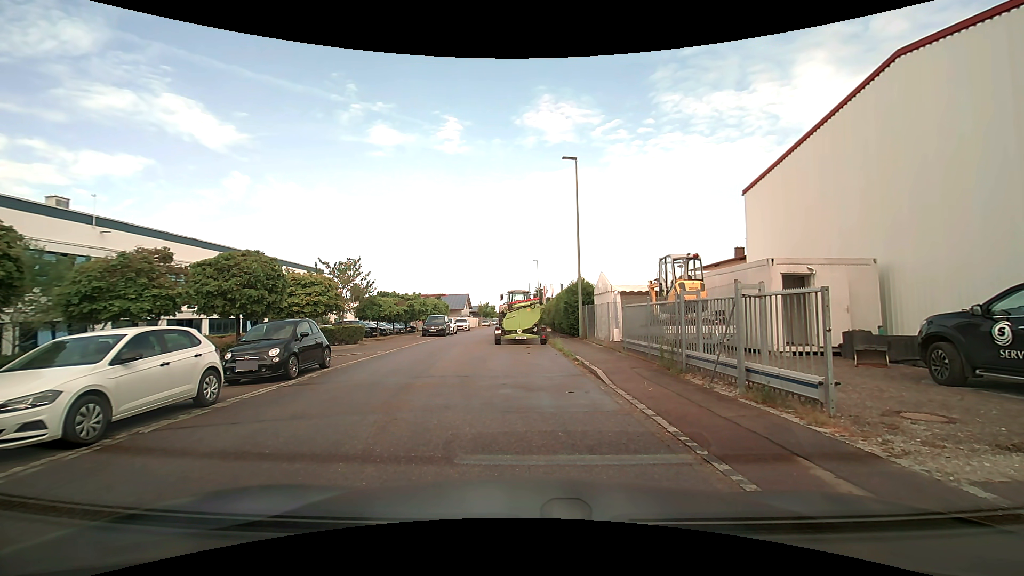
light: Day
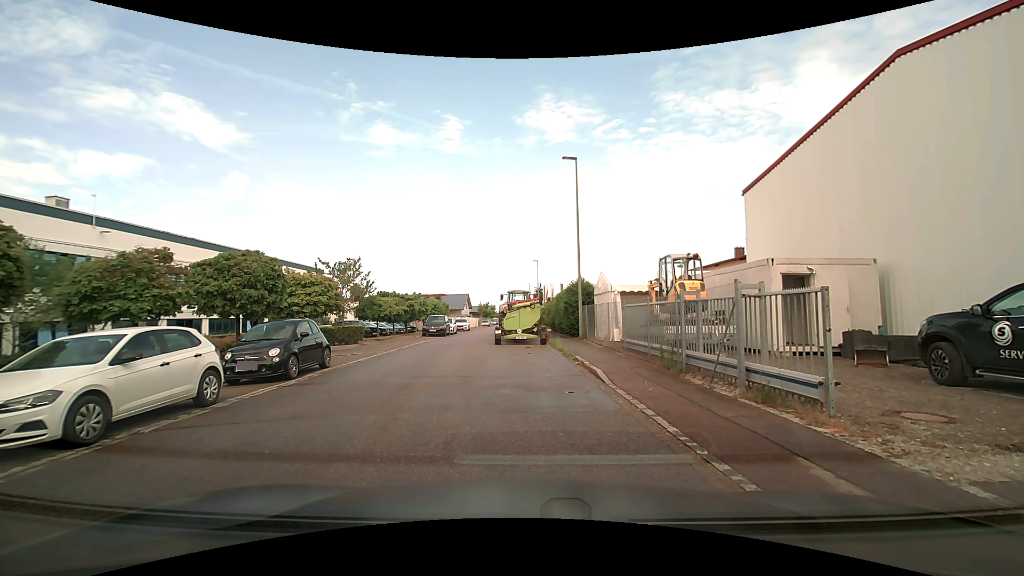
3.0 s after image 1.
(0.0, 0.0) m; 0°
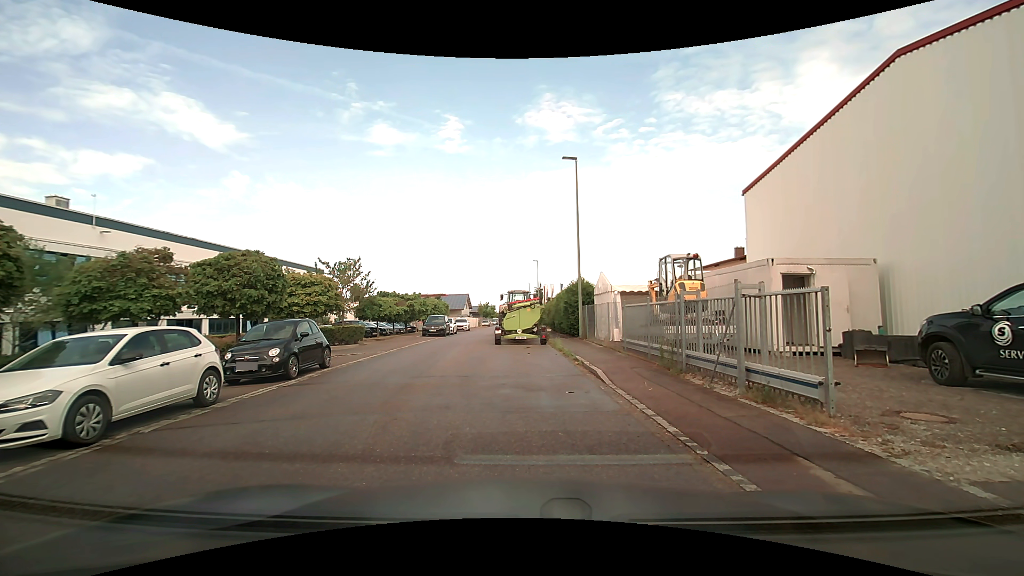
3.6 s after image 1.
(0.0, 0.0) m; 0°
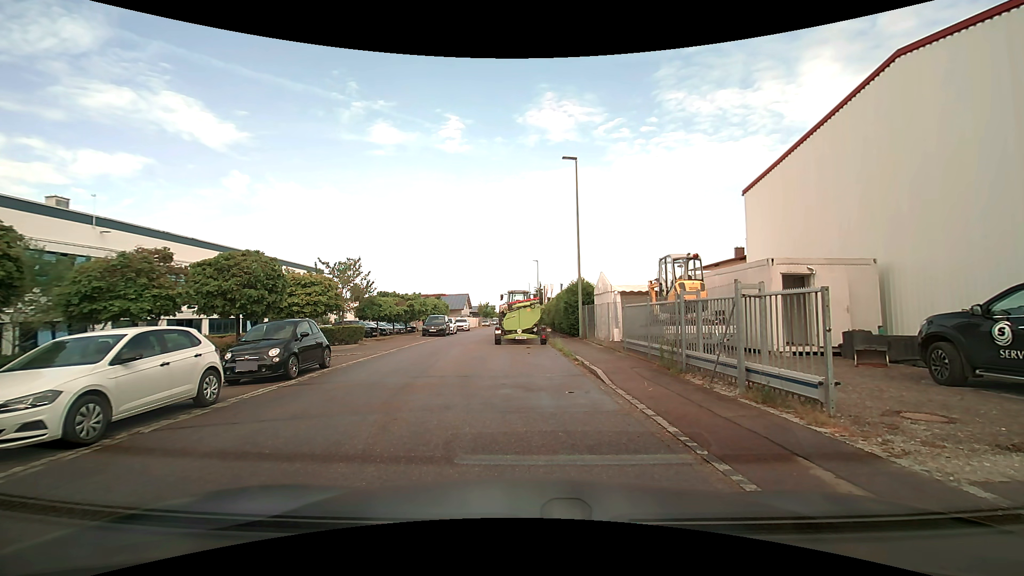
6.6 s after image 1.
(0.0, 0.0) m; 0°
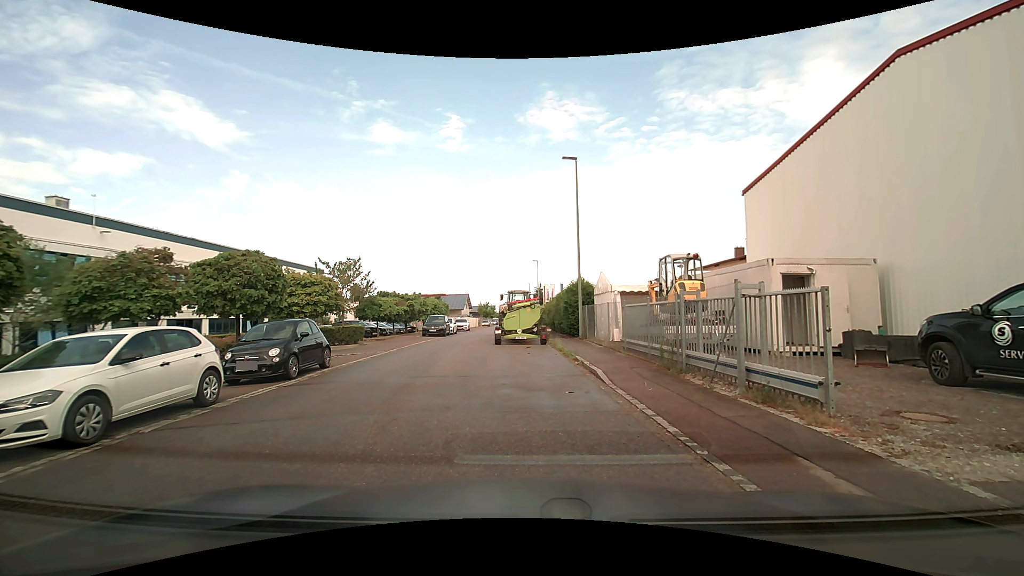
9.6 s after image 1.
(0.0, 0.0) m; 0°
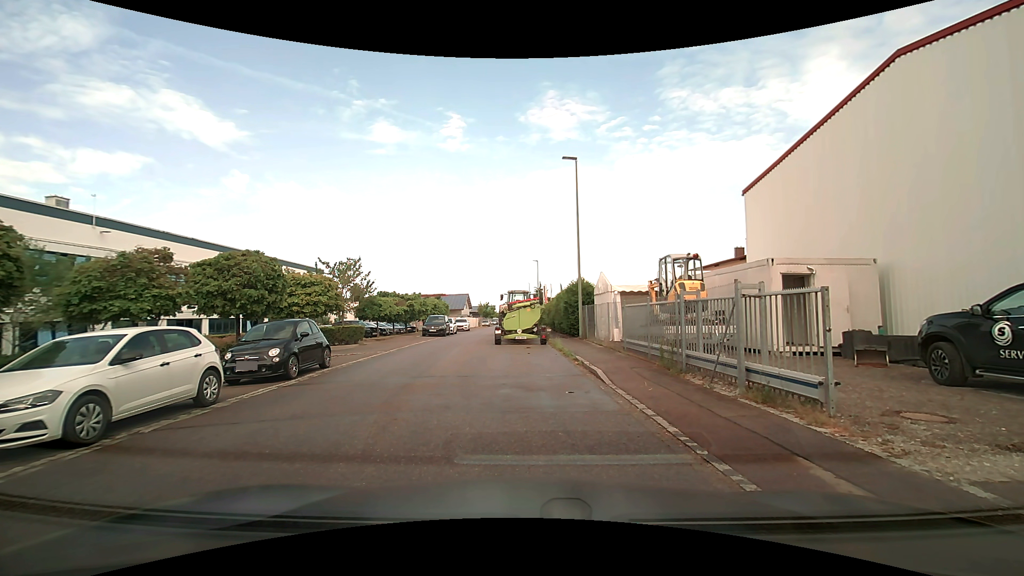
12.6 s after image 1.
(0.0, 0.0) m; 0°
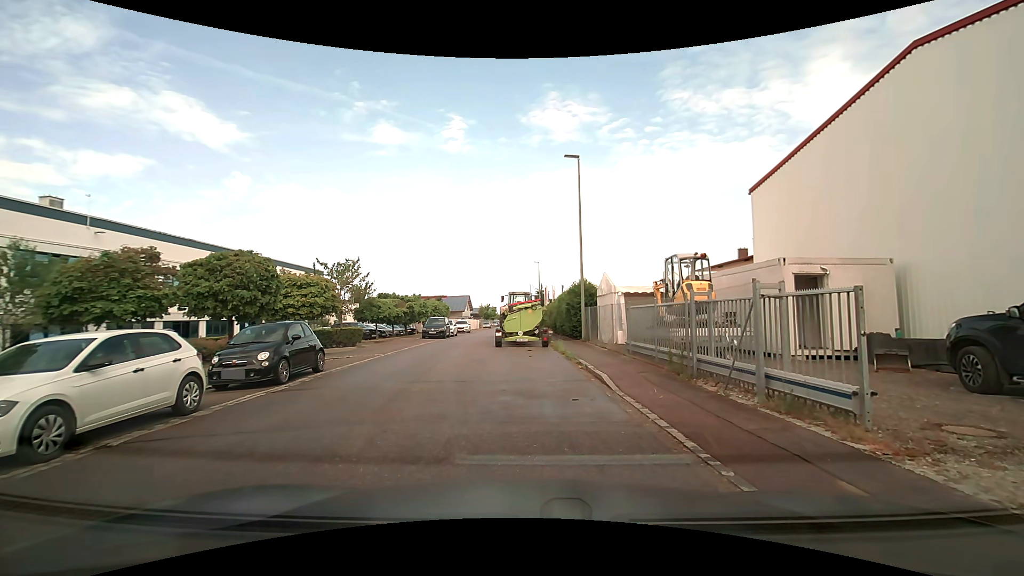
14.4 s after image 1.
(0.0, +0.6) m; 0°
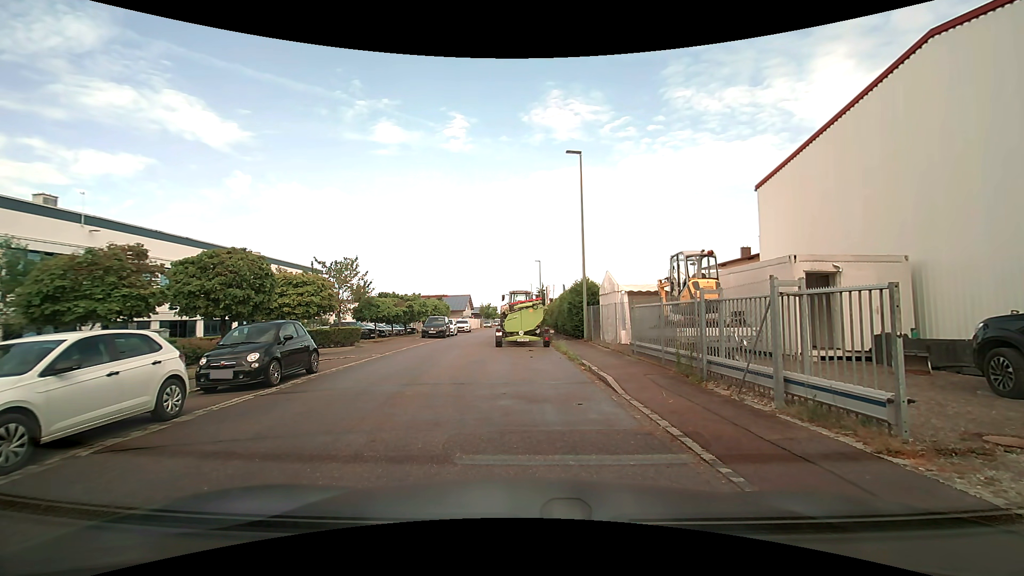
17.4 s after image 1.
(0.0, +0.5) m; 0°
(-2, +10) (-3, +20) (-3, +30) (-3, +40) (-3, +50) (-3, +60) (-2, +70) (-2, +80) (-2, +90) (-2, +100) m
